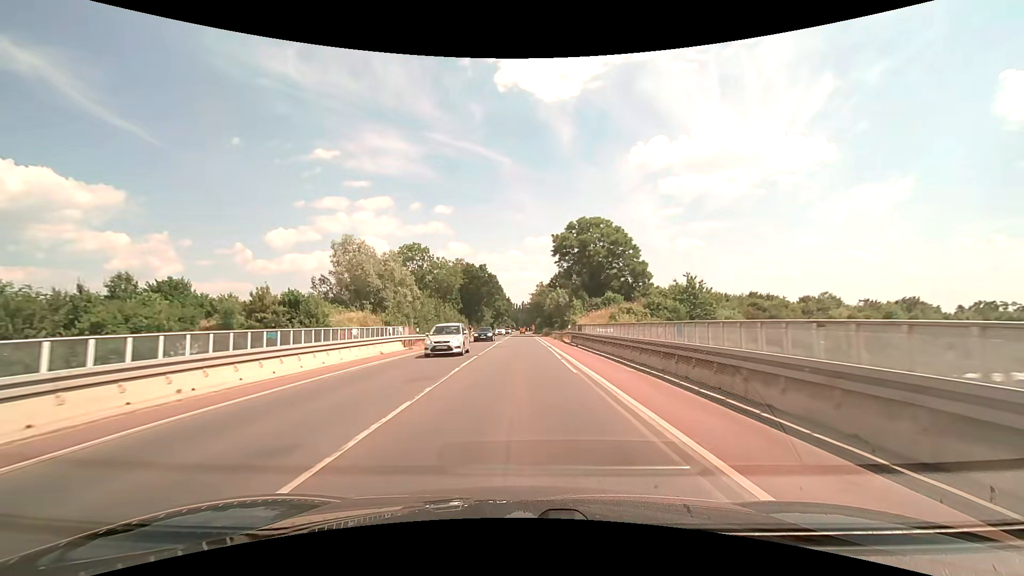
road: secondary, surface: asphalt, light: Day
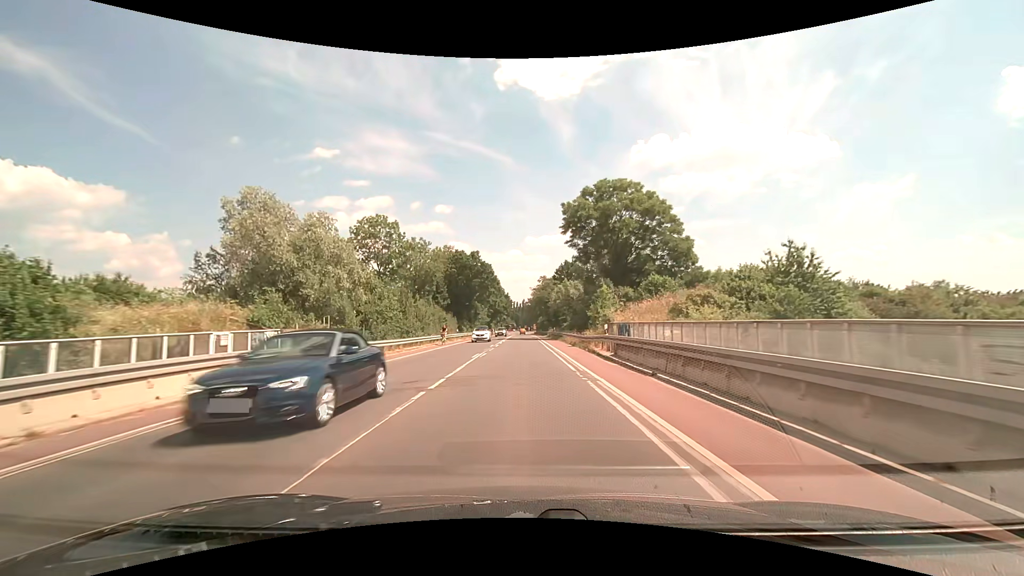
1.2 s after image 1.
(0.0, +19.4) m; 0°
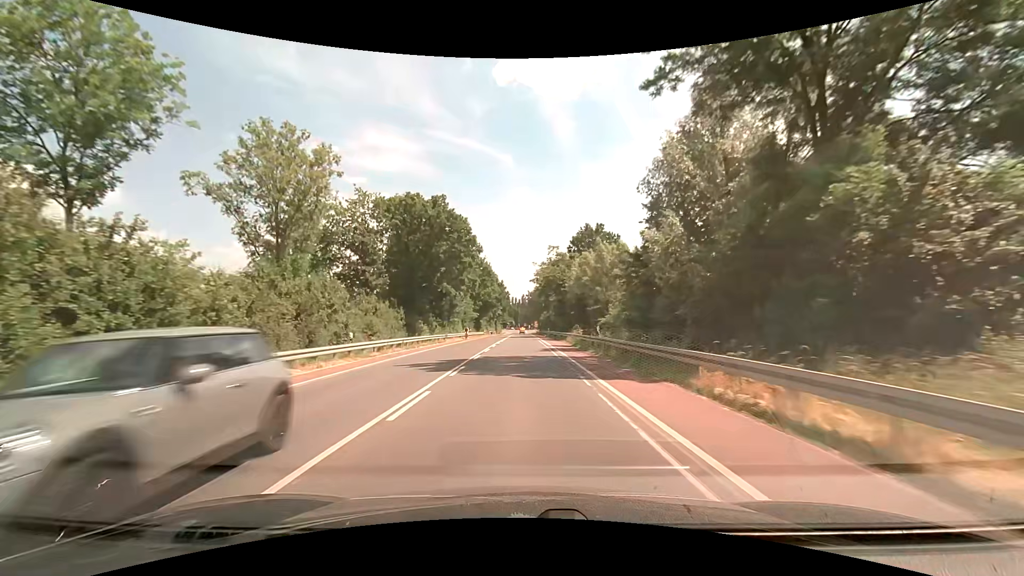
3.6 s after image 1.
(0.0, +39.2) m; 0°
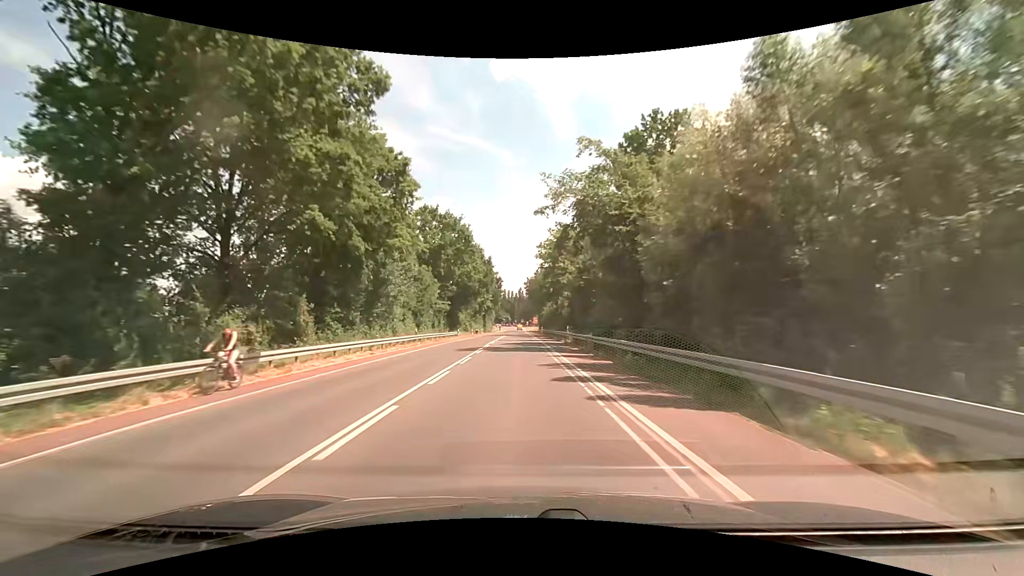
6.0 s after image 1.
(0.0, +39.3) m; 0°
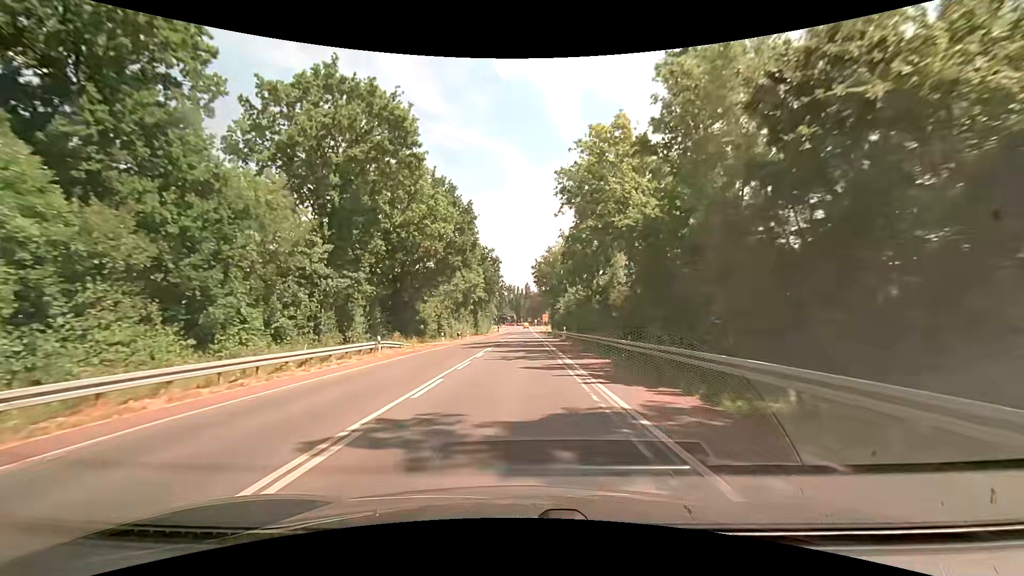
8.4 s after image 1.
(+0.1, +39.4) m; 0°
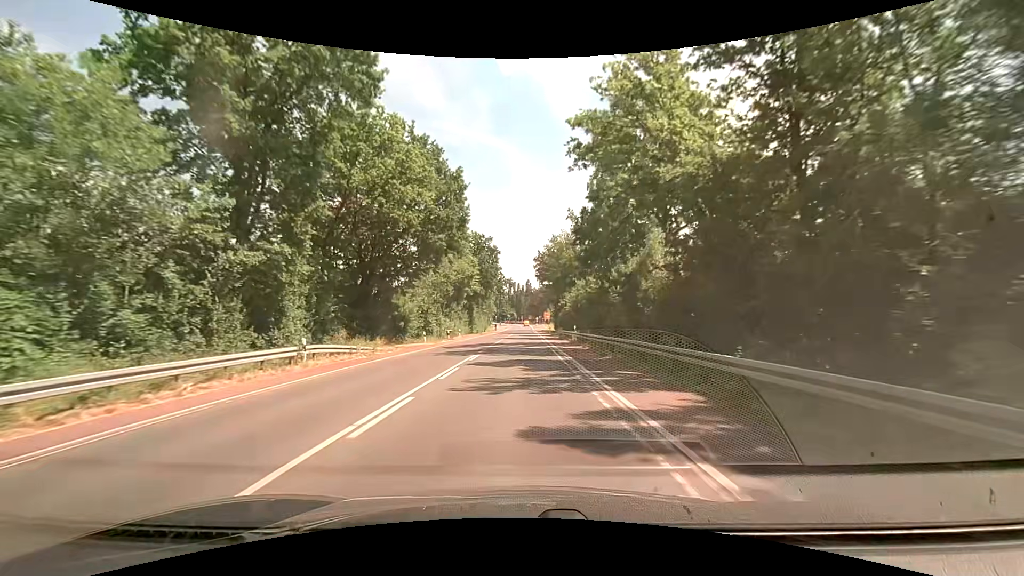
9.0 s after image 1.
(-0.1, +9.9) m; 0°
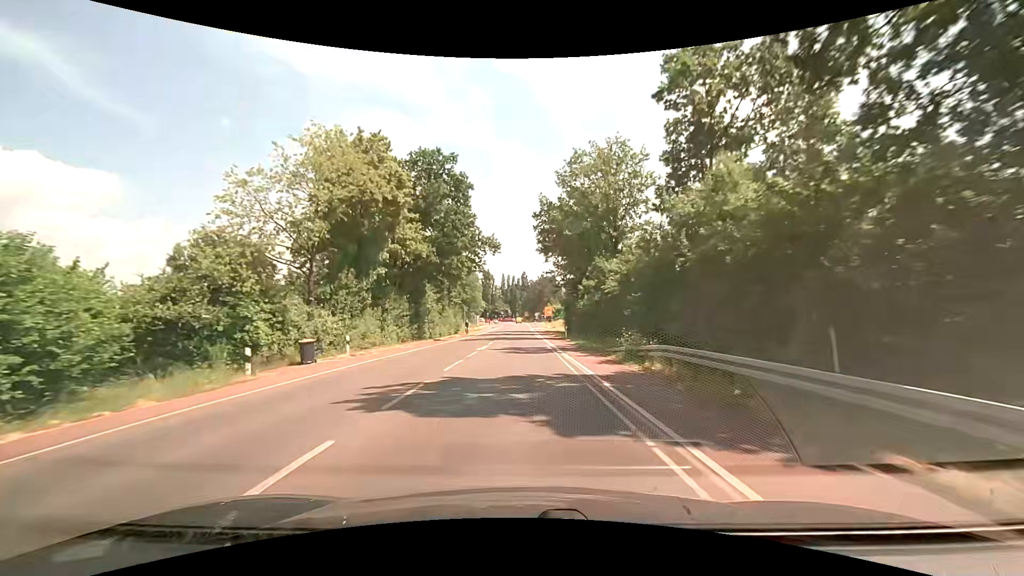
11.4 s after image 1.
(+0.2, +39.8) m; +1°
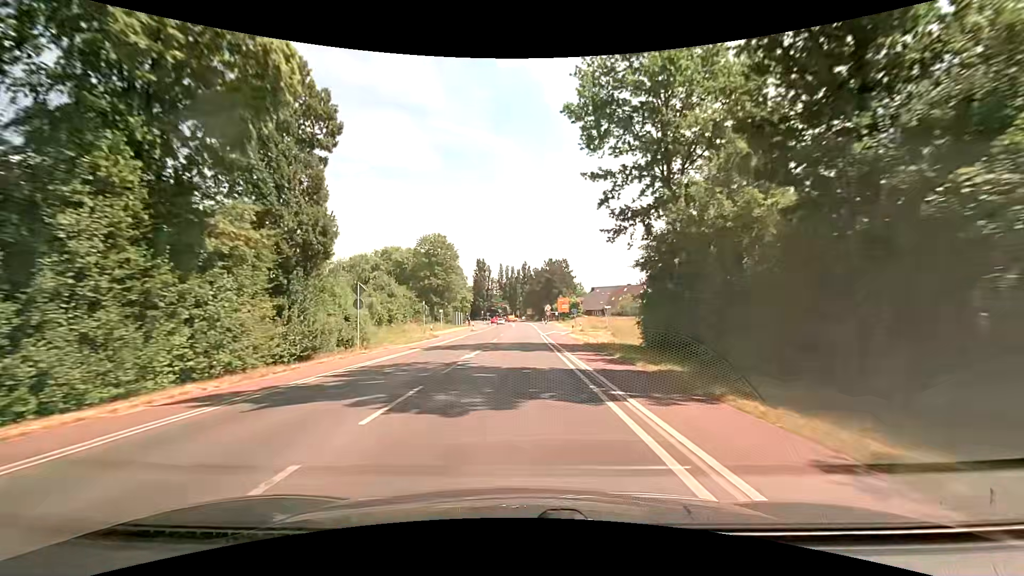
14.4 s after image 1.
(-0.2, +48.9) m; 0°
(0, +10) (0, +20) (0, +30) (0, +40) (0, +50) (0, +60) (0, +70) (0, +80) (0, +90) (0, +100) m
